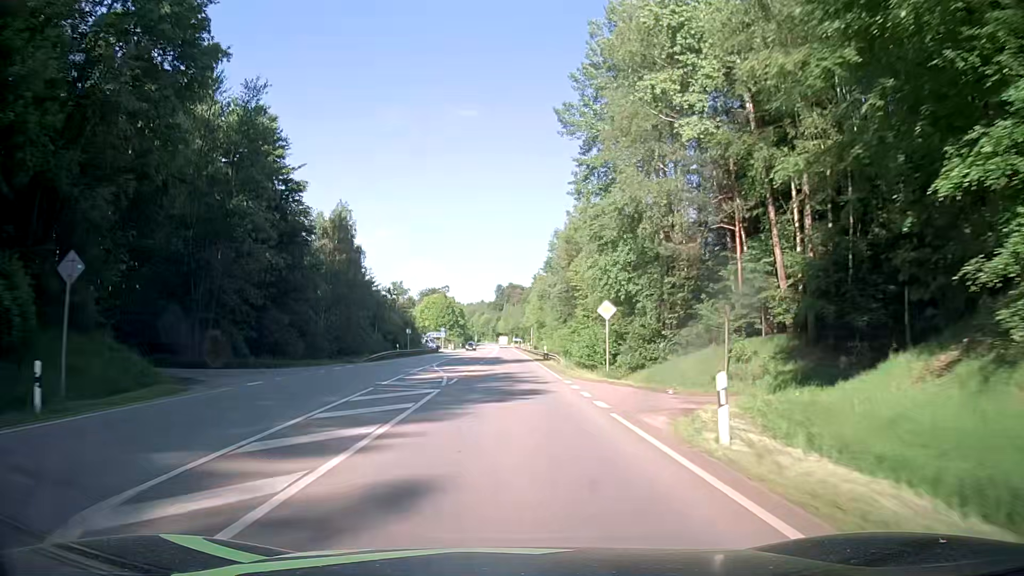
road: secondary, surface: asphalt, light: Day
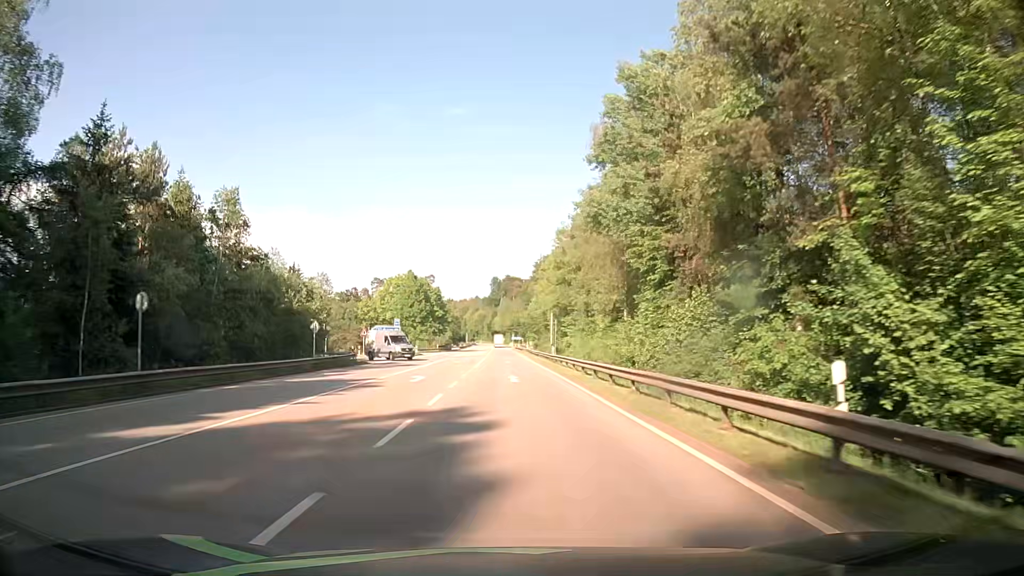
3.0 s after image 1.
(-0.1, +55.8) m; 0°
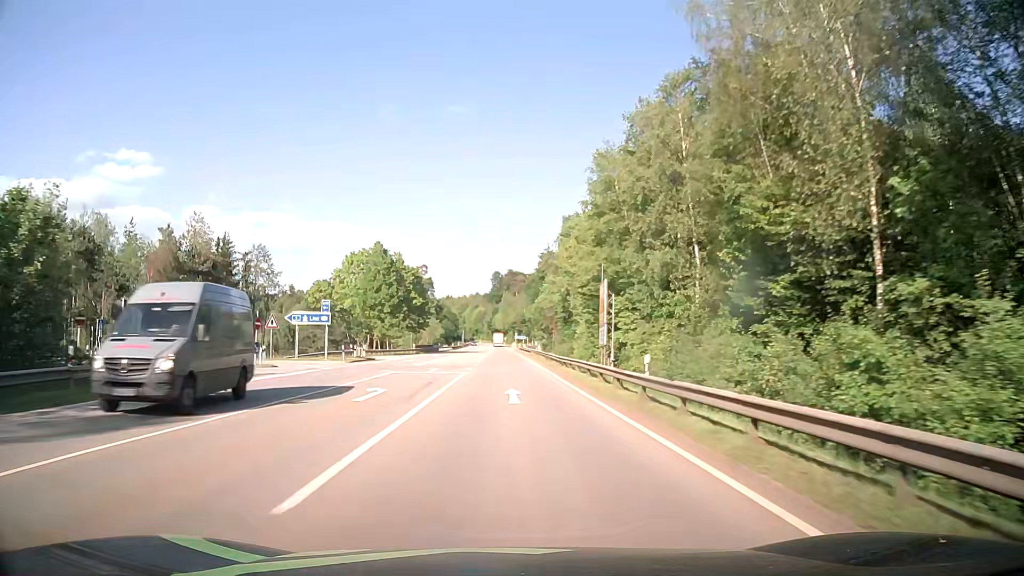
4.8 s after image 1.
(0.0, +33.5) m; 0°
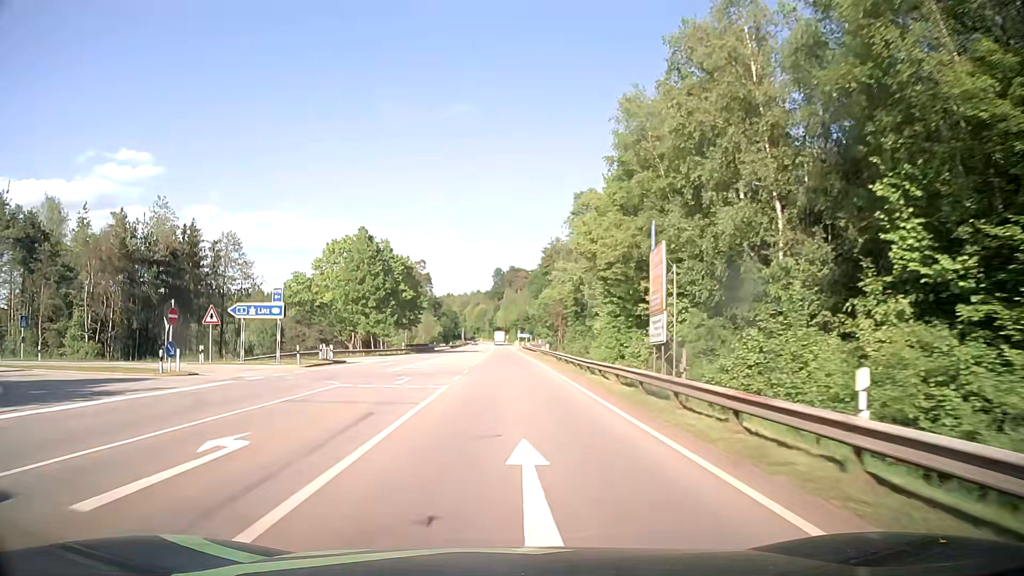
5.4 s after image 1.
(-0.1, +11.0) m; 0°
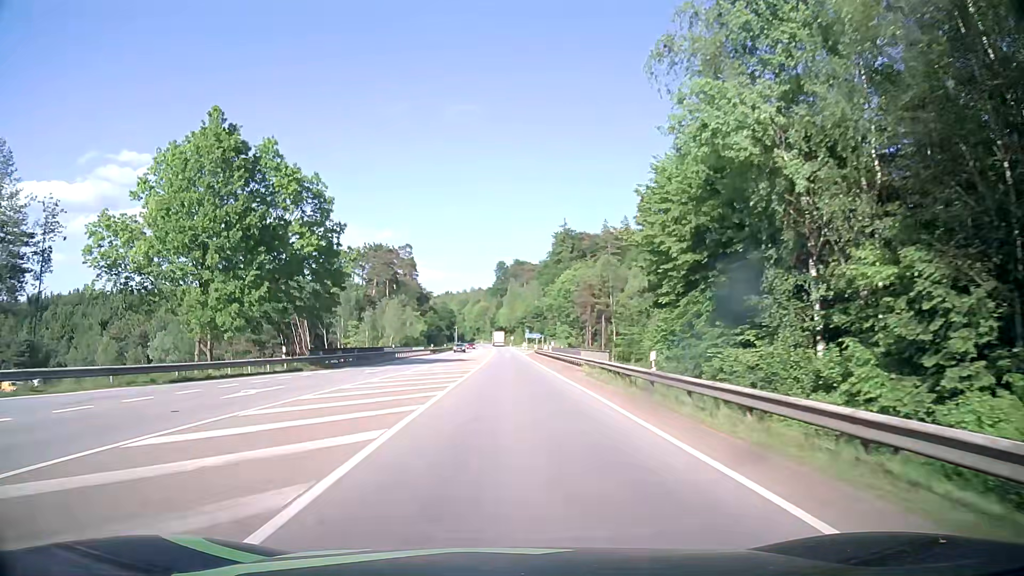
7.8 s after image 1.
(-0.3, +43.5) m; -1°
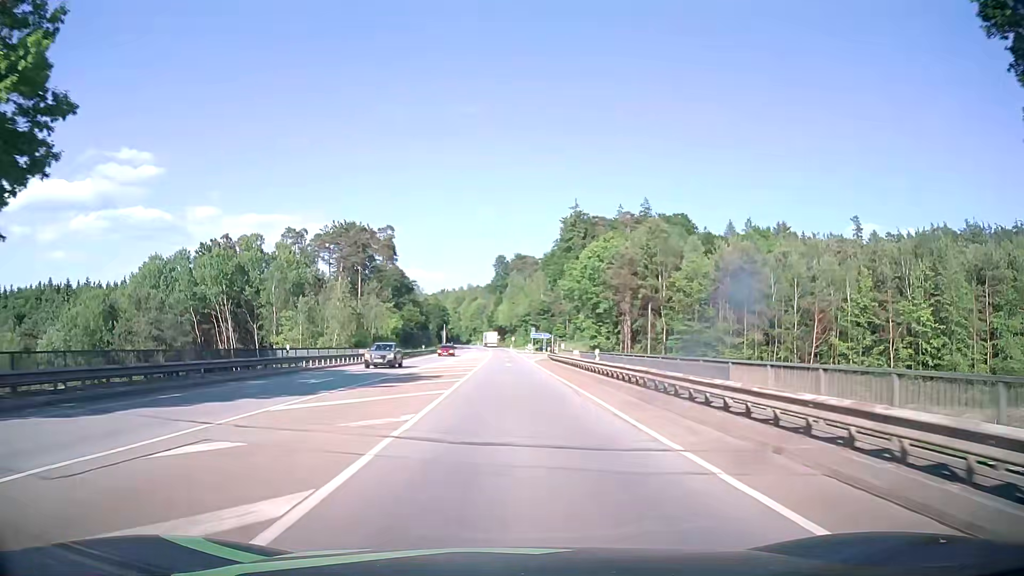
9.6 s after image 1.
(0.0, +32.4) m; 0°
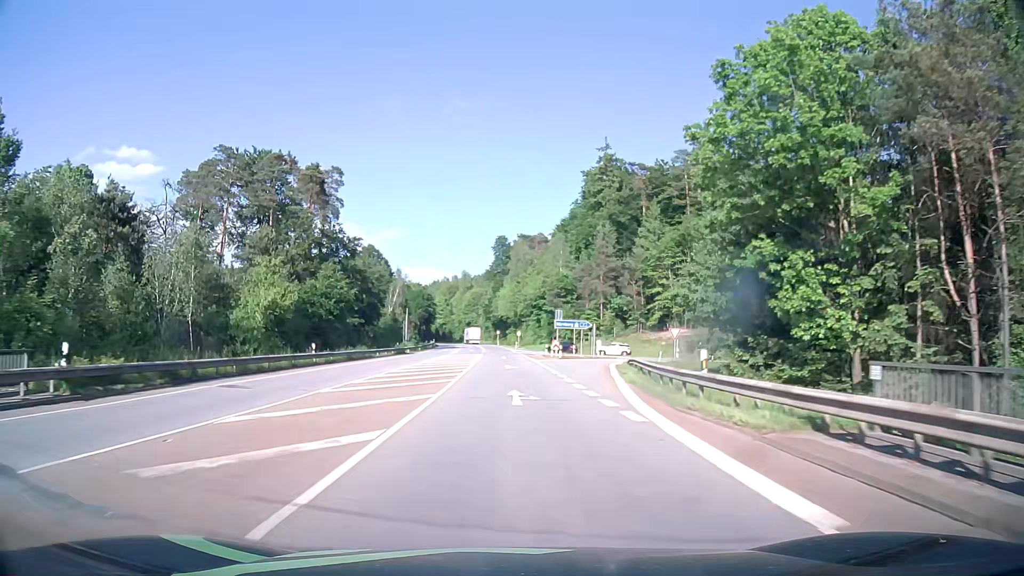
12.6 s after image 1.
(0.0, +53.8) m; 0°
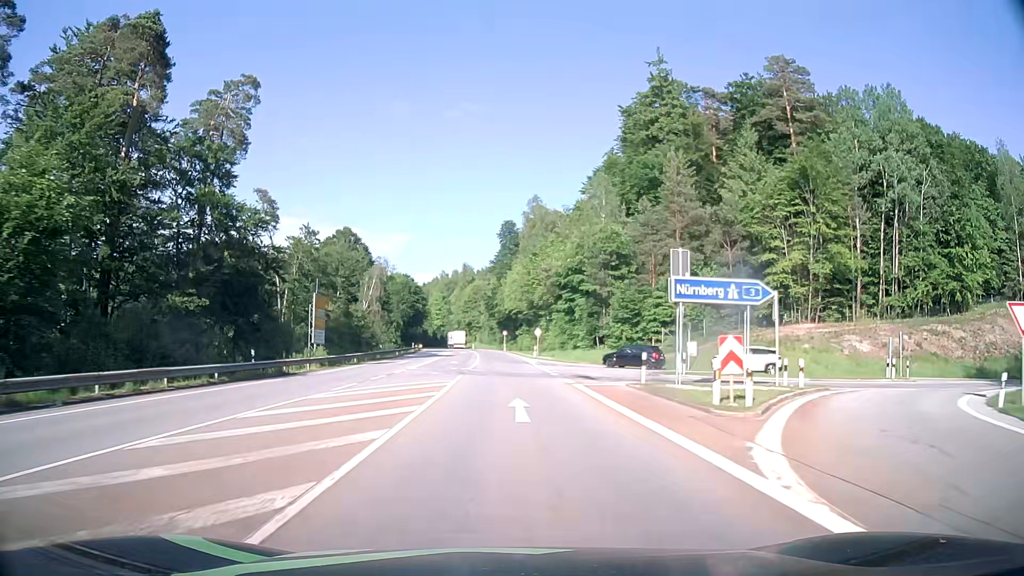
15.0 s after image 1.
(-0.2, +42.9) m; -1°
(0, +10) (0, +20) (0, +30) (0, +40) (-1, +50) (-1, +60) (-1, +70) (-2, +80) (-2, +90) (-3, +100) m
